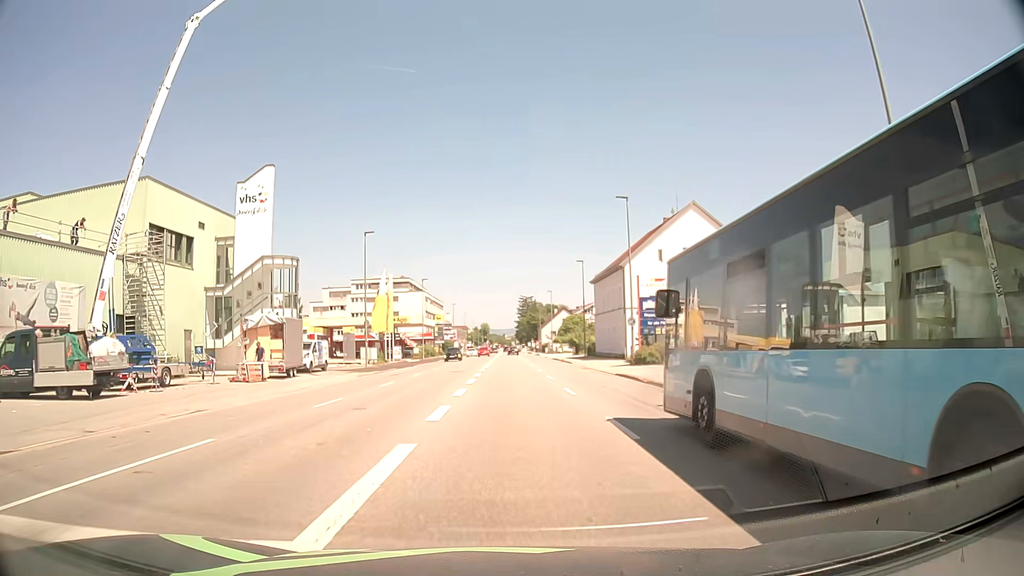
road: tertiary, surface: asphalt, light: Day
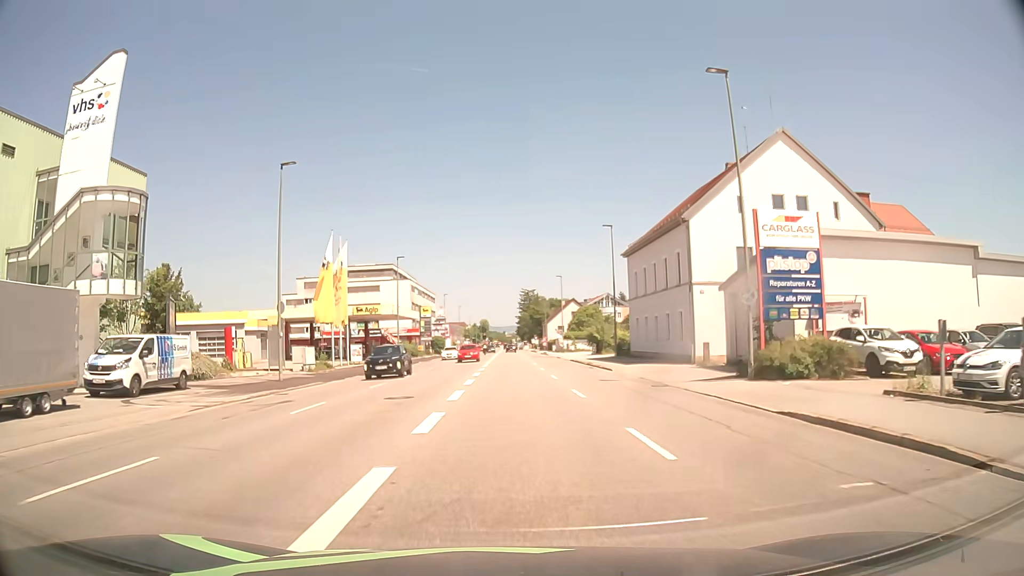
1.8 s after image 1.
(-0.1, +20.2) m; 0°
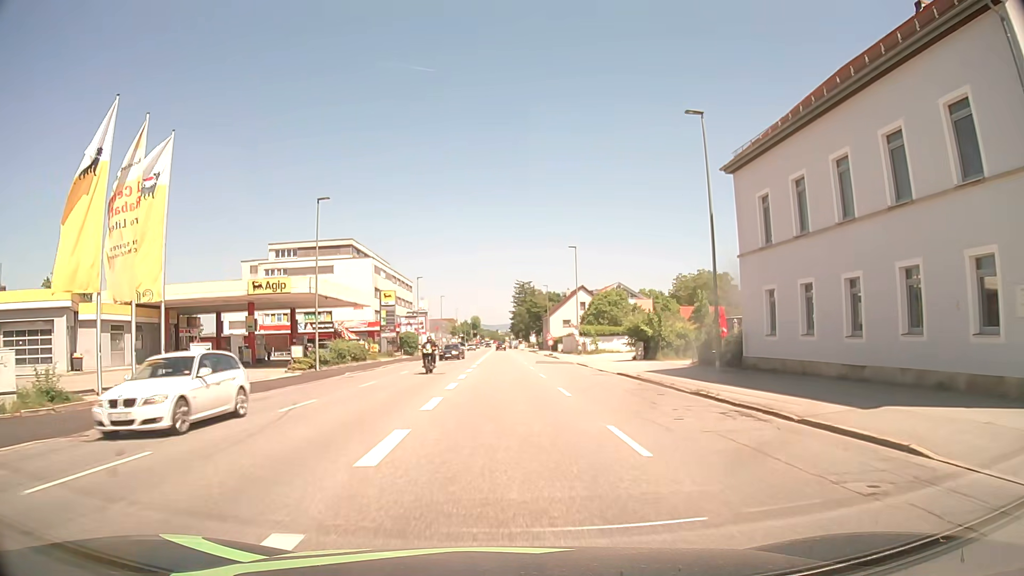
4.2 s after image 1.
(+0.2, +26.6) m; +1°
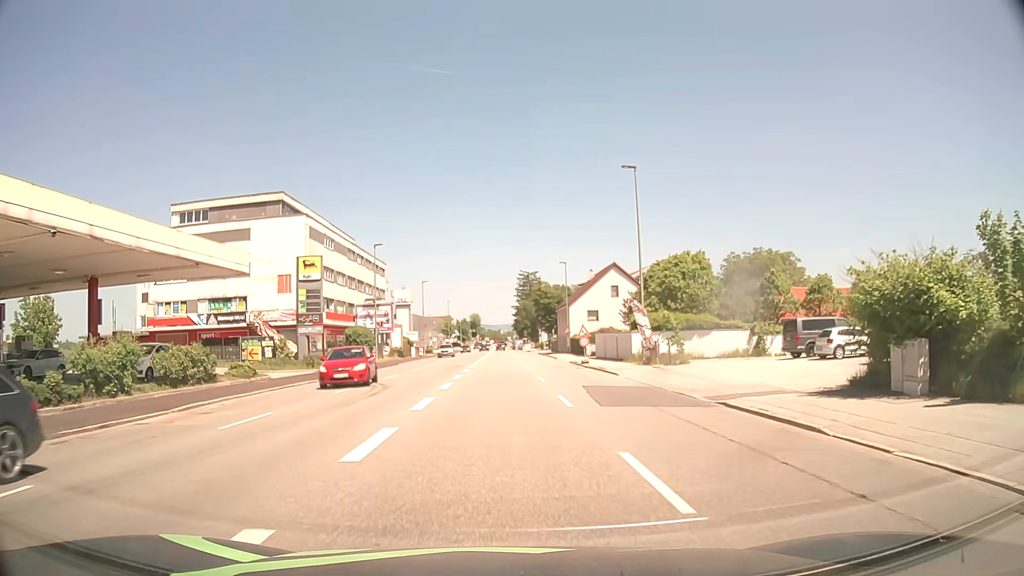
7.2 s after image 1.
(-0.2, +29.7) m; -1°
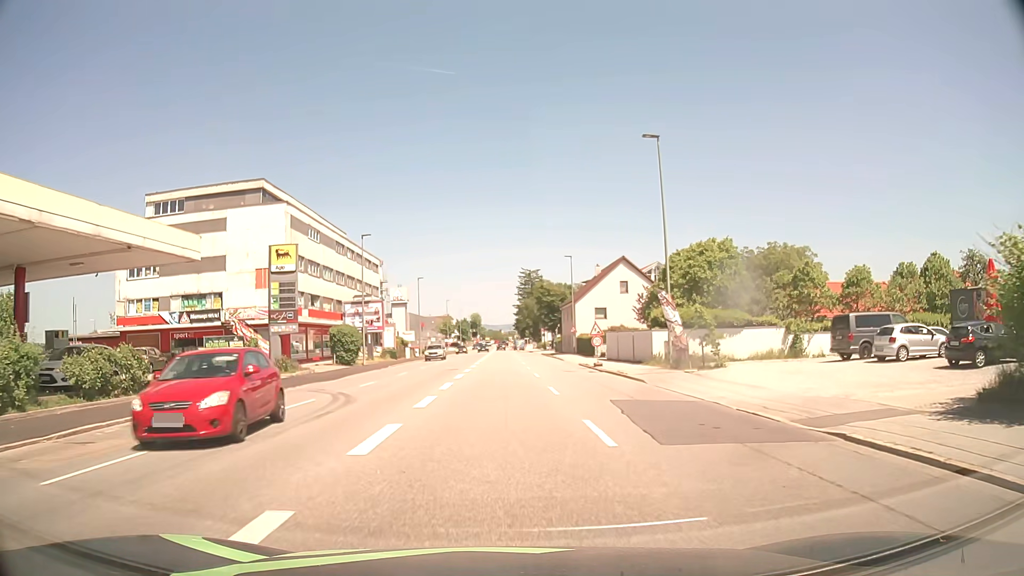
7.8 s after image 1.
(0.0, +5.5) m; 0°
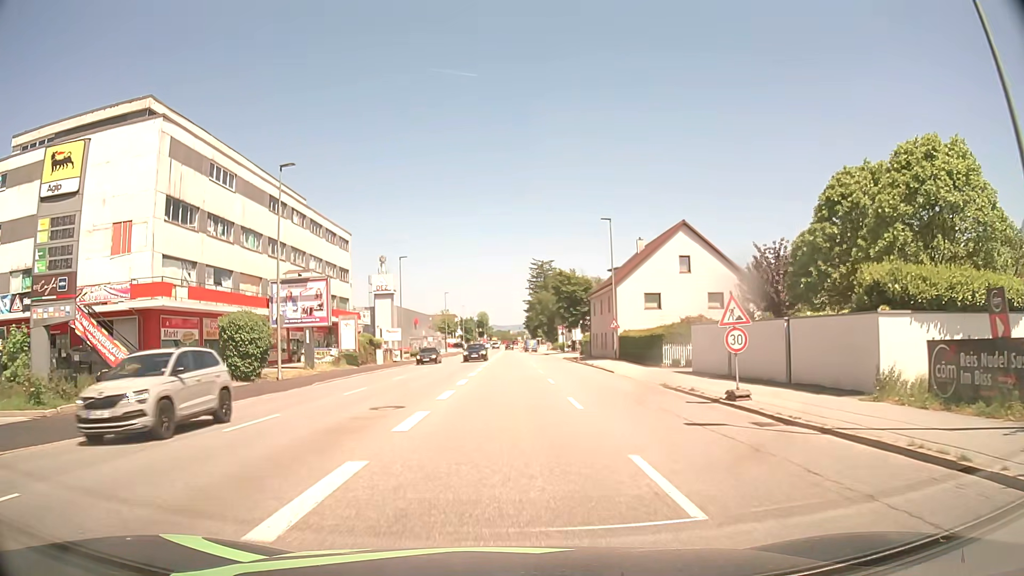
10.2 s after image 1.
(-0.1, +21.7) m; -1°
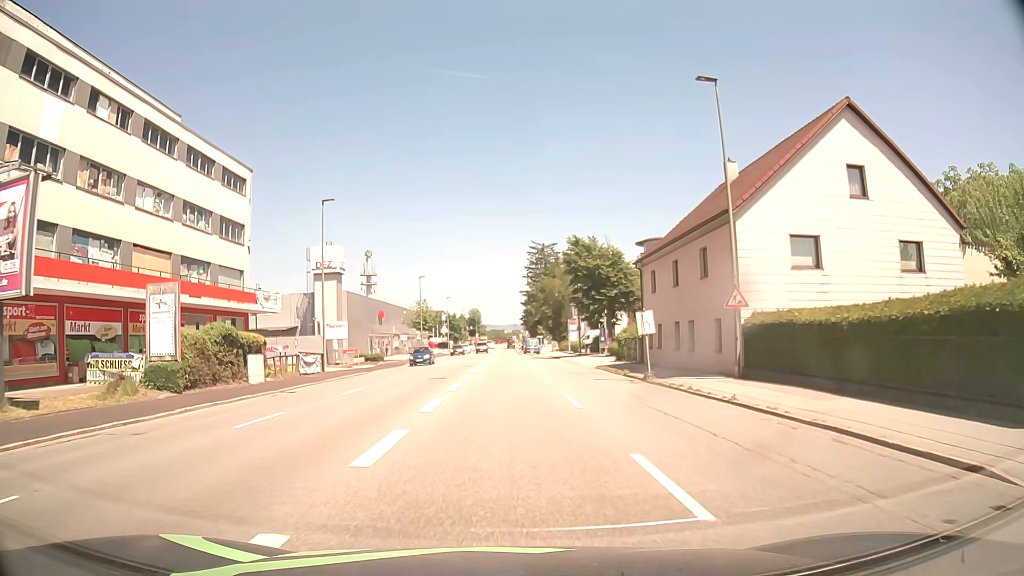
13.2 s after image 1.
(+0.1, +27.0) m; +1°
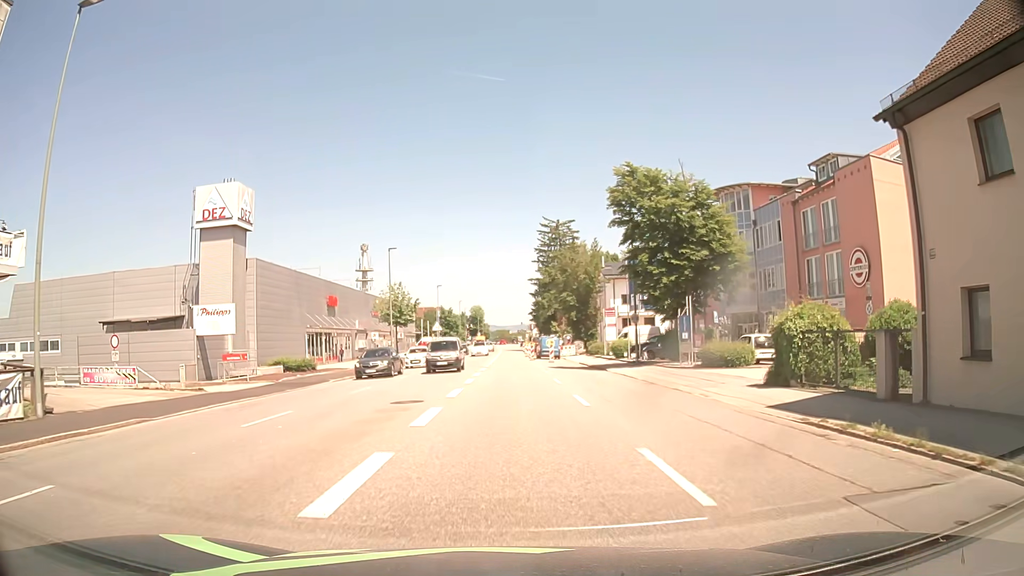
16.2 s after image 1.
(-0.2, +26.5) m; 0°
(0, +10) (0, +20) (0, +30) (0, +40) (0, +50) (0, +60) (0, +70) (0, +80) (0, +90) (0, +100) m
